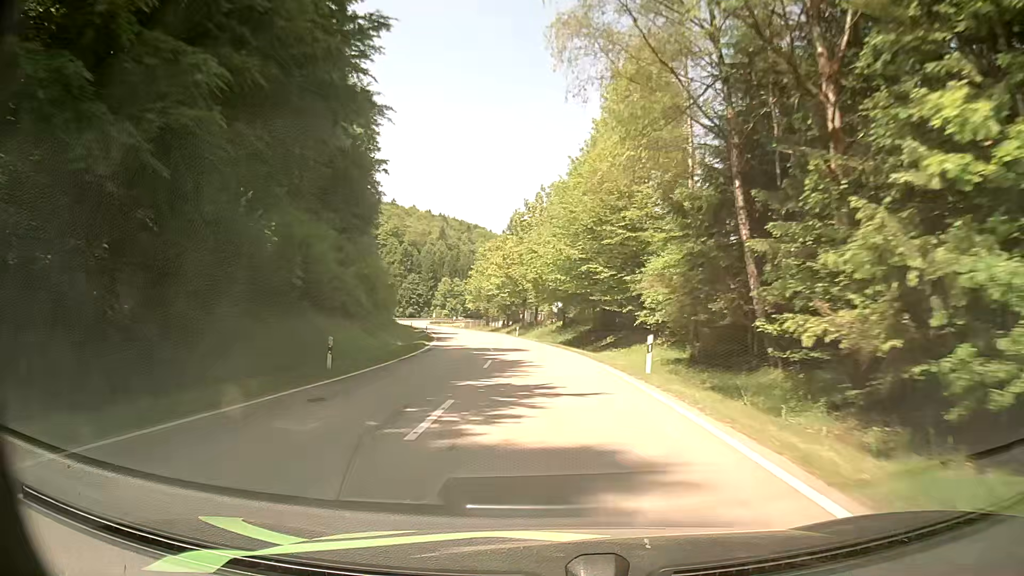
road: secondary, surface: asphalt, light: Day
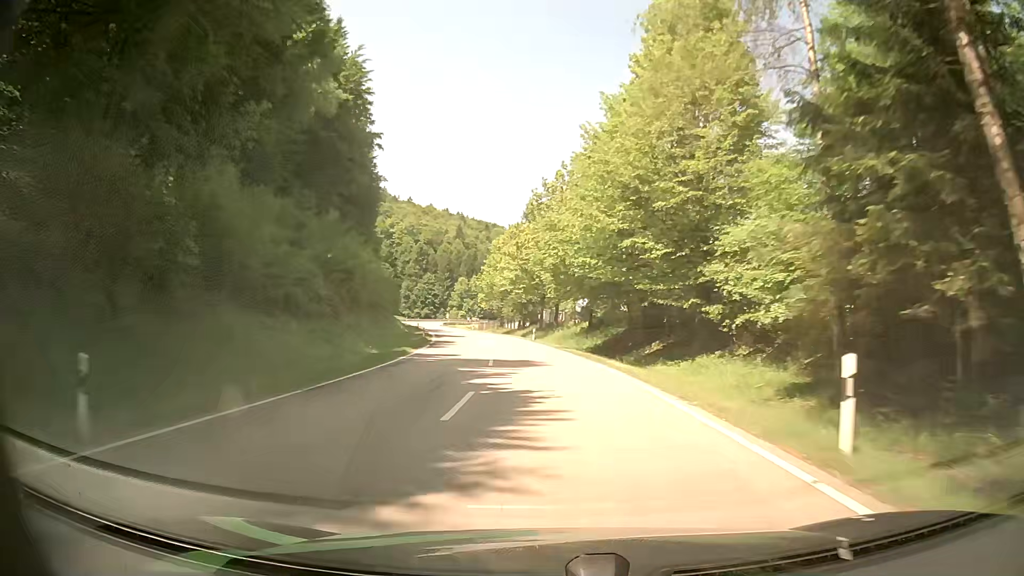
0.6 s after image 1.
(-0.2, +11.5) m; -1°
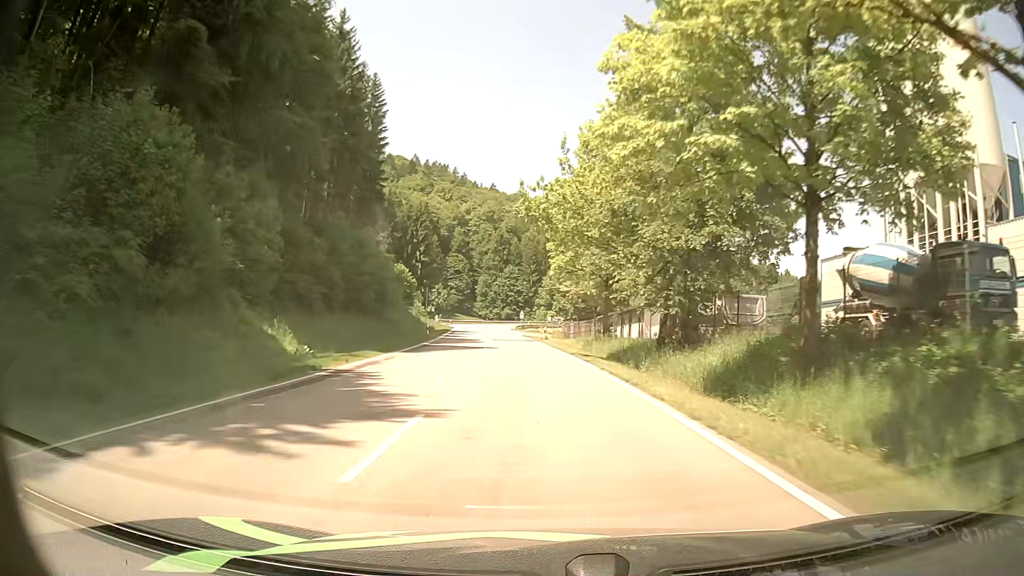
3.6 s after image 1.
(-4.3, +55.4) m; -9°
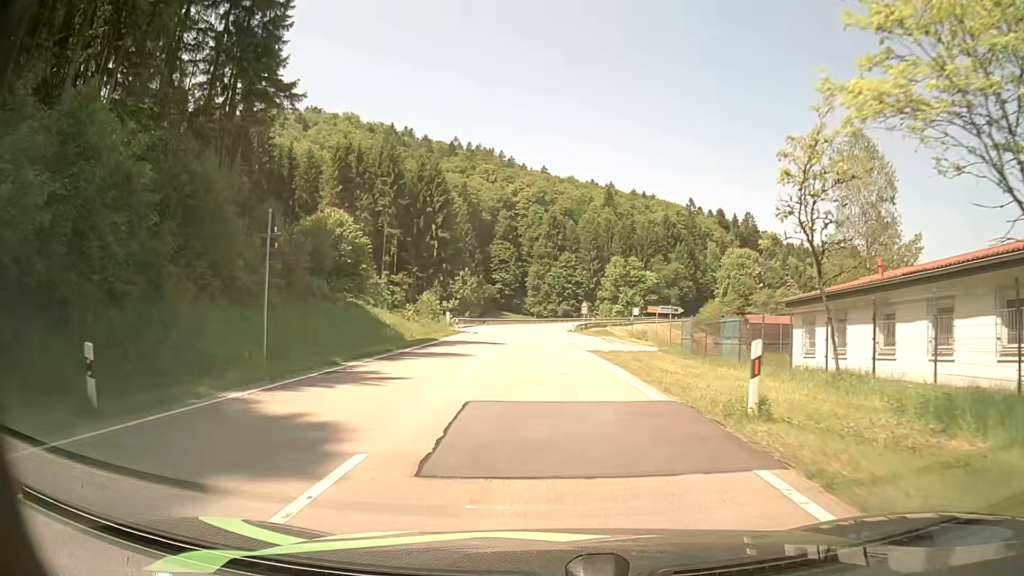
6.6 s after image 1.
(-1.6, +41.8) m; -5°
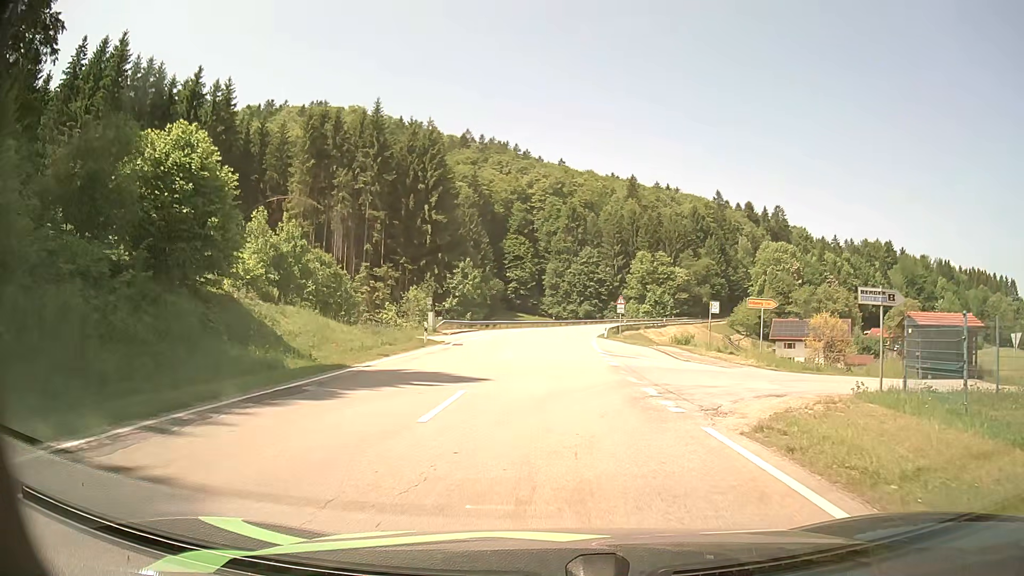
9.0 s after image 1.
(-0.1, +20.0) m; -1°
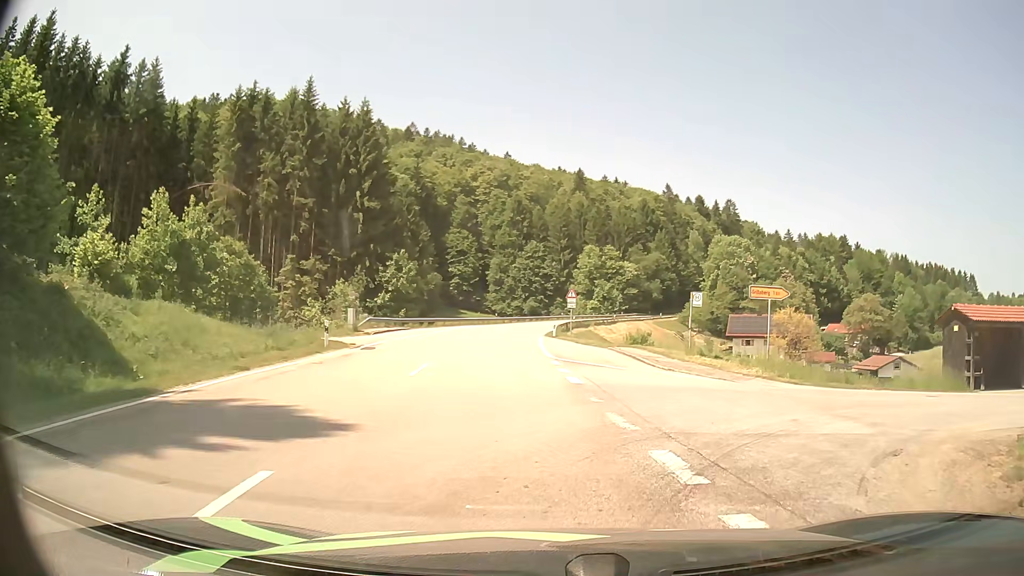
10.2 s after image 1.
(+0.2, +7.2) m; +5°
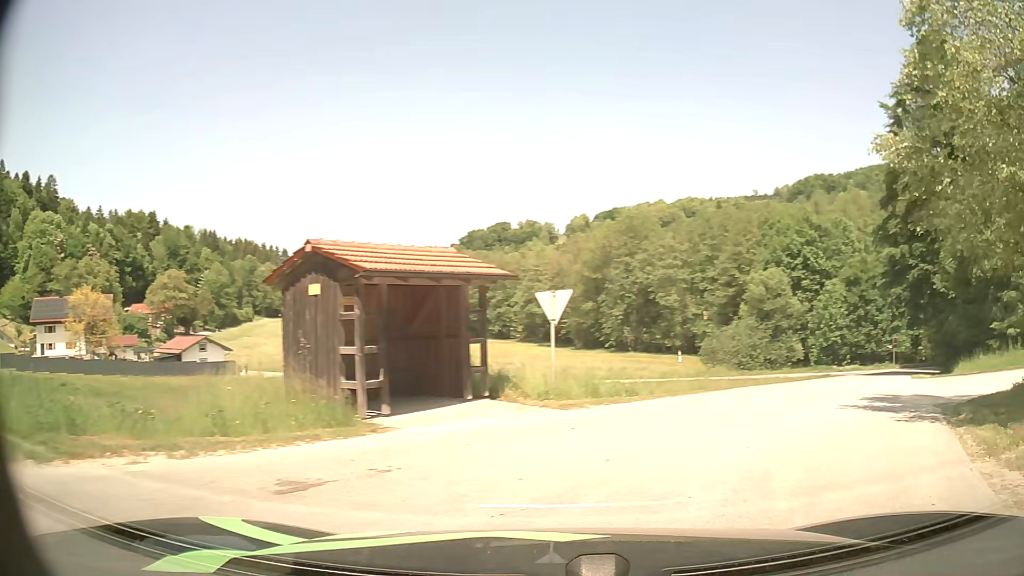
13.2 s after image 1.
(+4.6, +11.1) m; +60°
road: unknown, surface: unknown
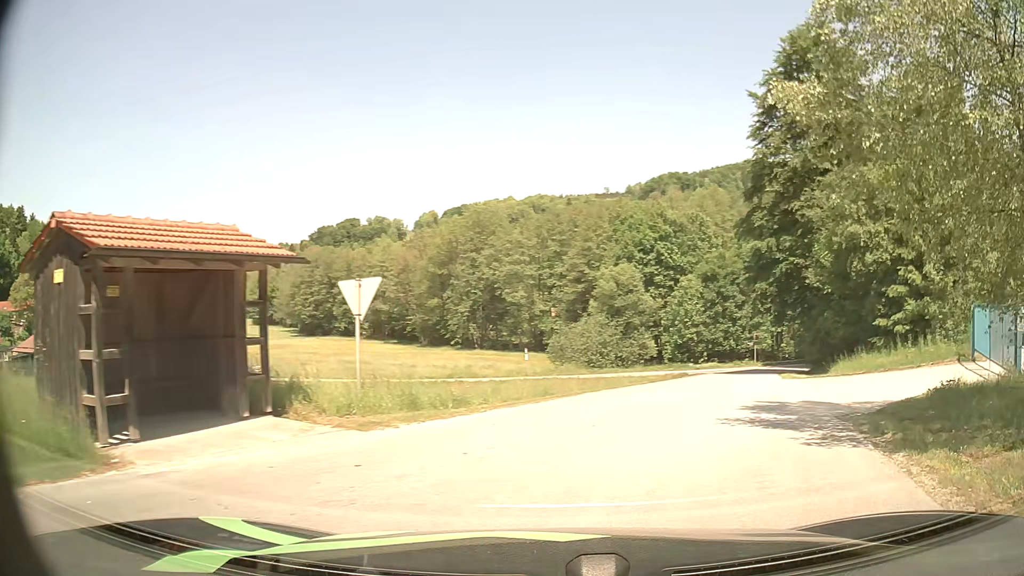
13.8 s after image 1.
(+0.3, +2.8) m; +12°
